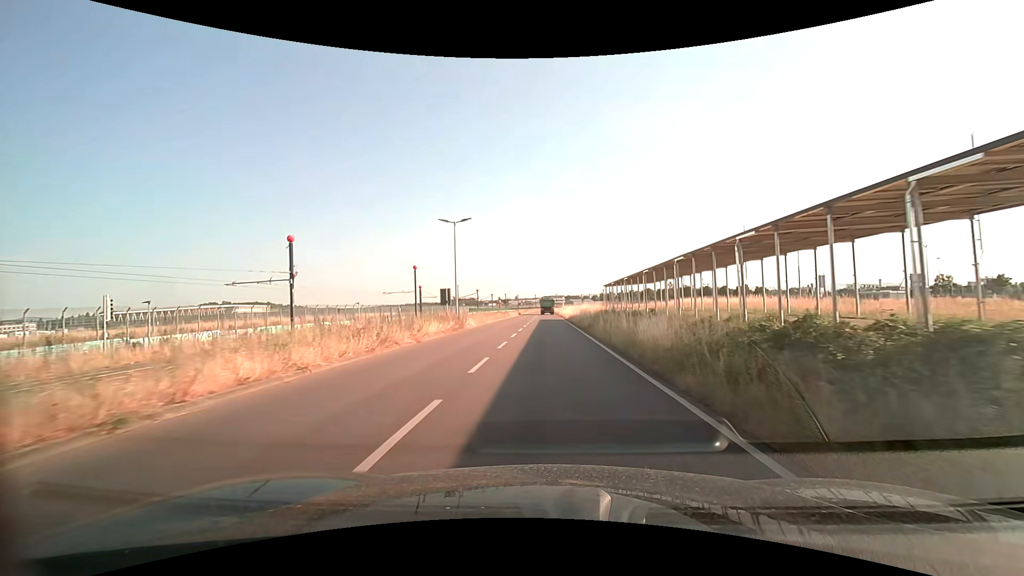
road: secondary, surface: asphalt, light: Day
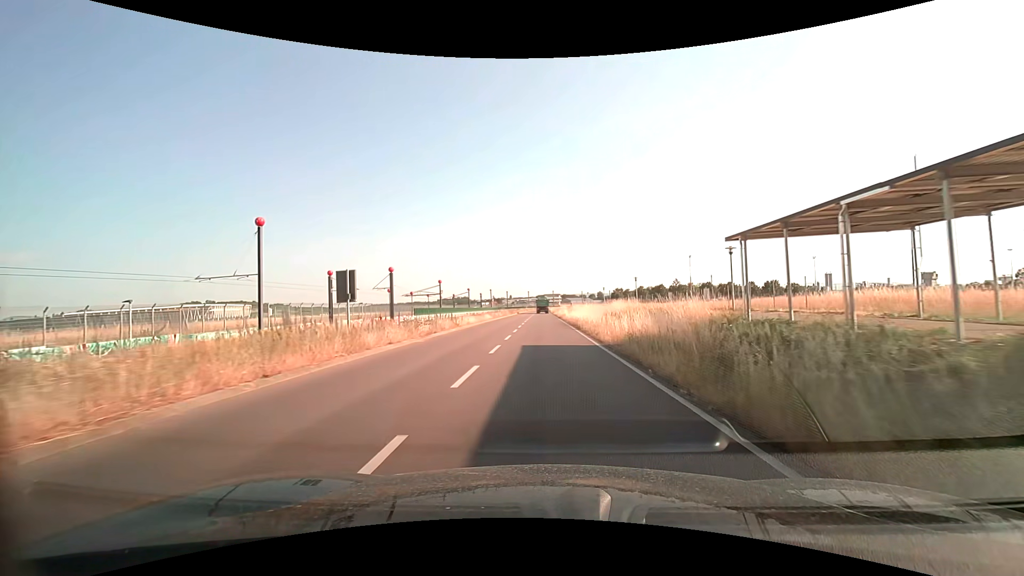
(0.0, +38.0) m; 0°
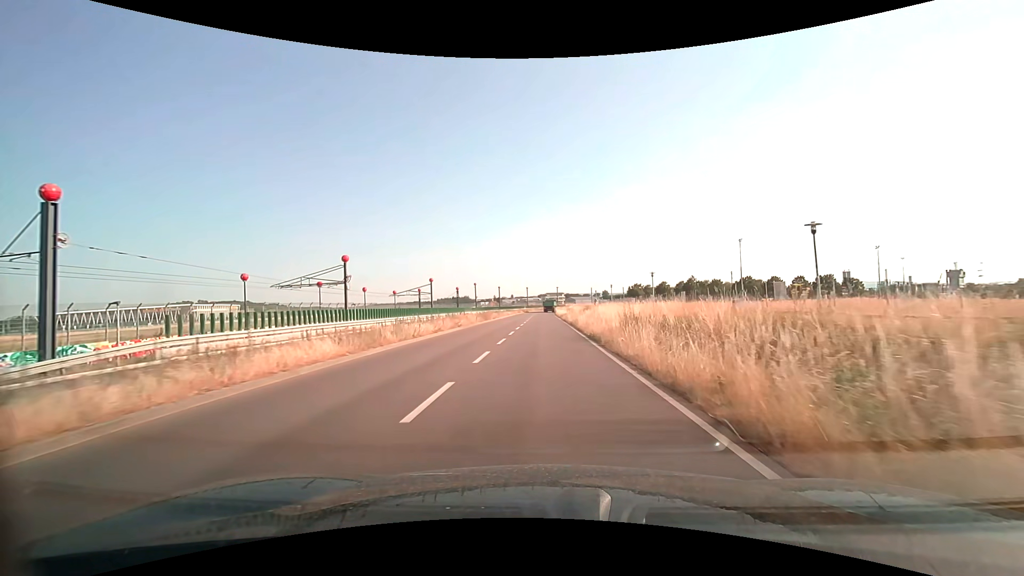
(-0.1, +38.5) m; 0°
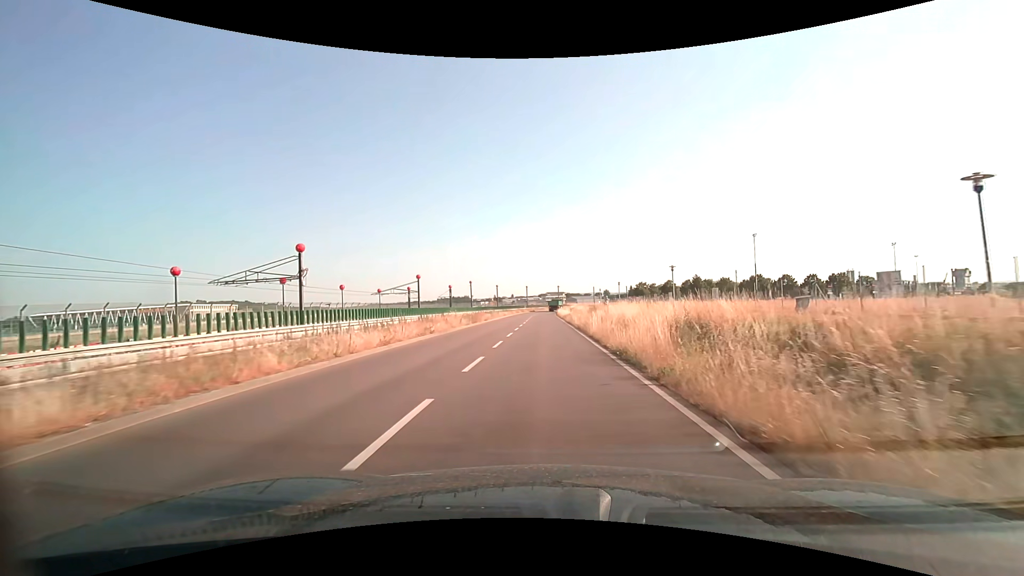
(0.0, +7.6) m; 0°
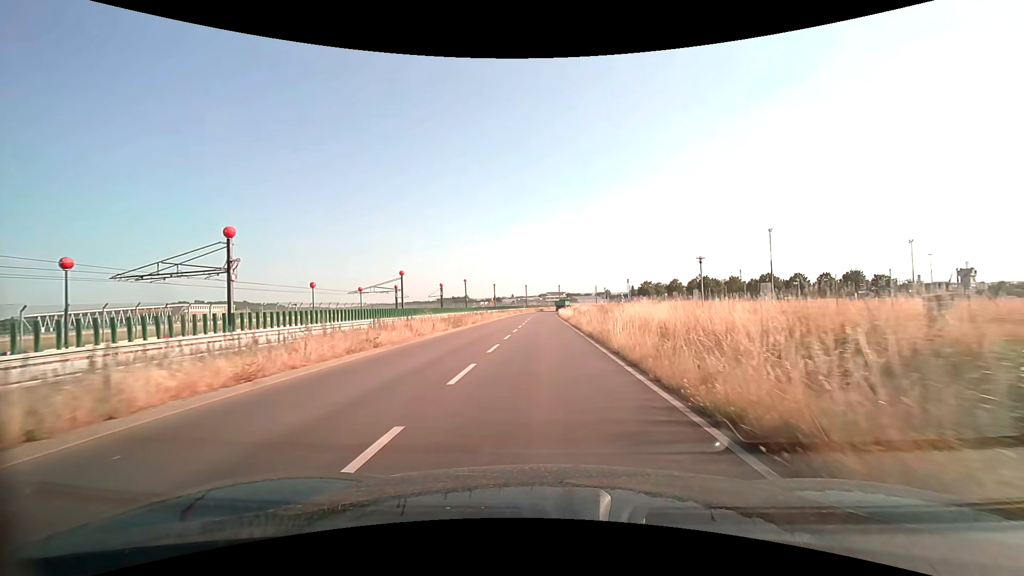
(0.0, +7.6) m; 0°
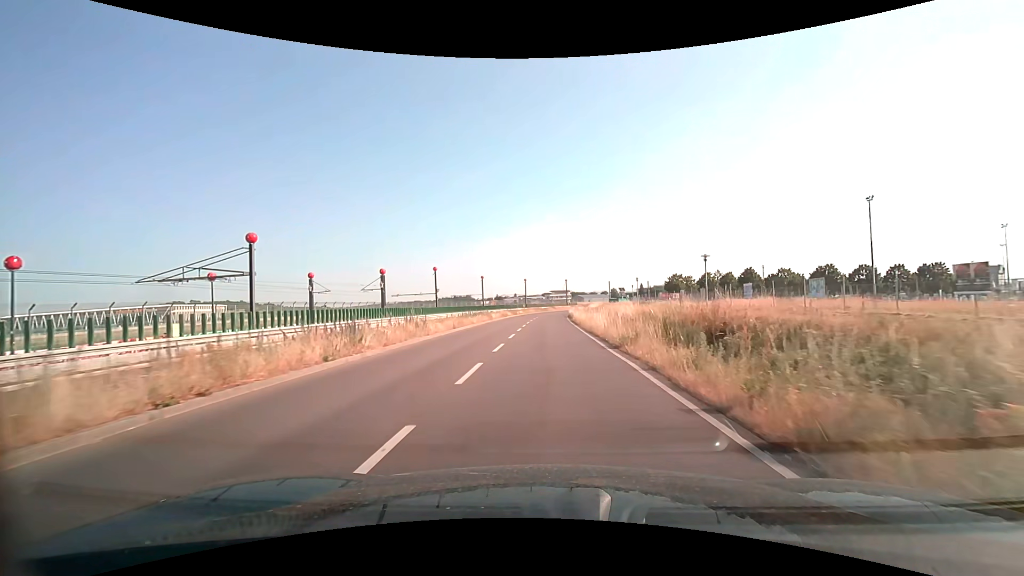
(-0.1, +30.0) m; -1°
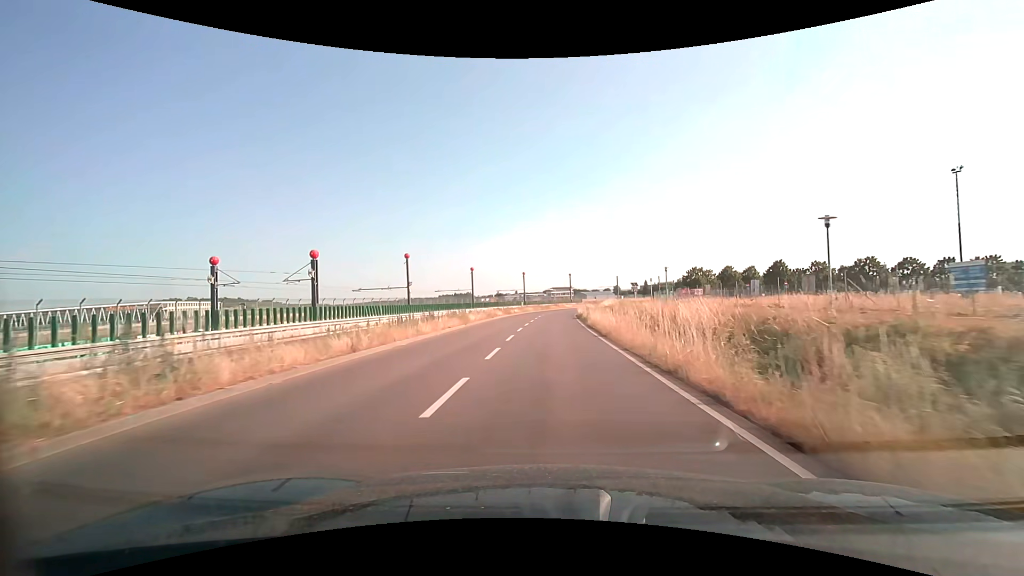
(0.0, +14.8) m; 0°
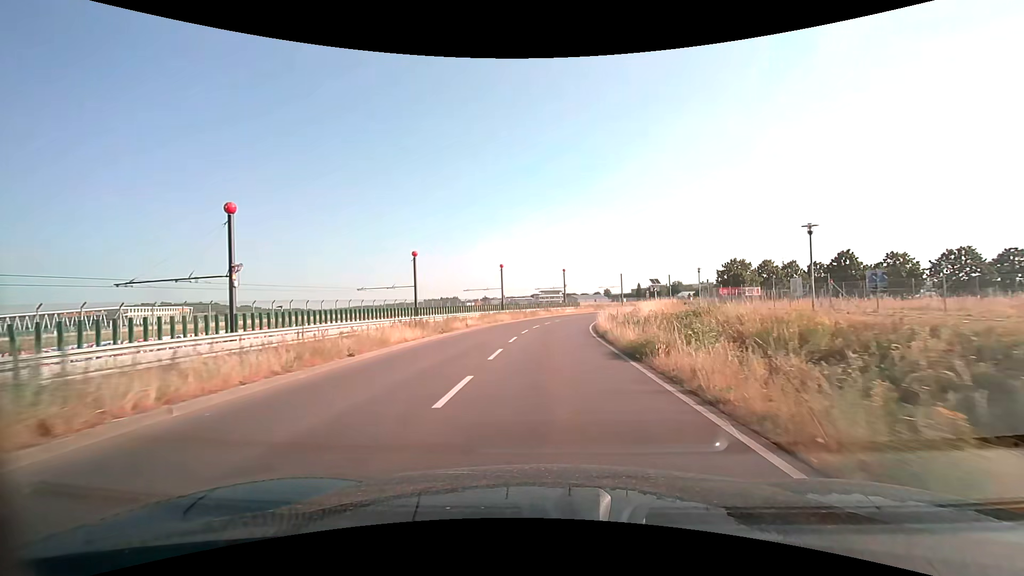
(+0.2, +29.2) m; +1°
(0, +10) (0, +20) (+1, +30) (+2, +40) (+4, +50) (+6, +59) (+9, +69) (+13, +78) (+18, +87) (+23, +95) m
